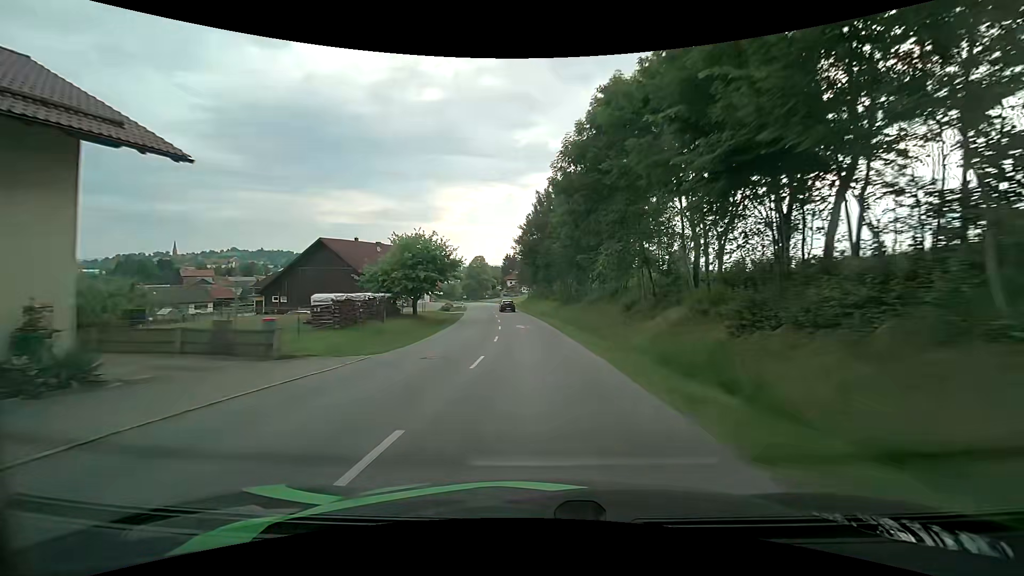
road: tertiary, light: Day
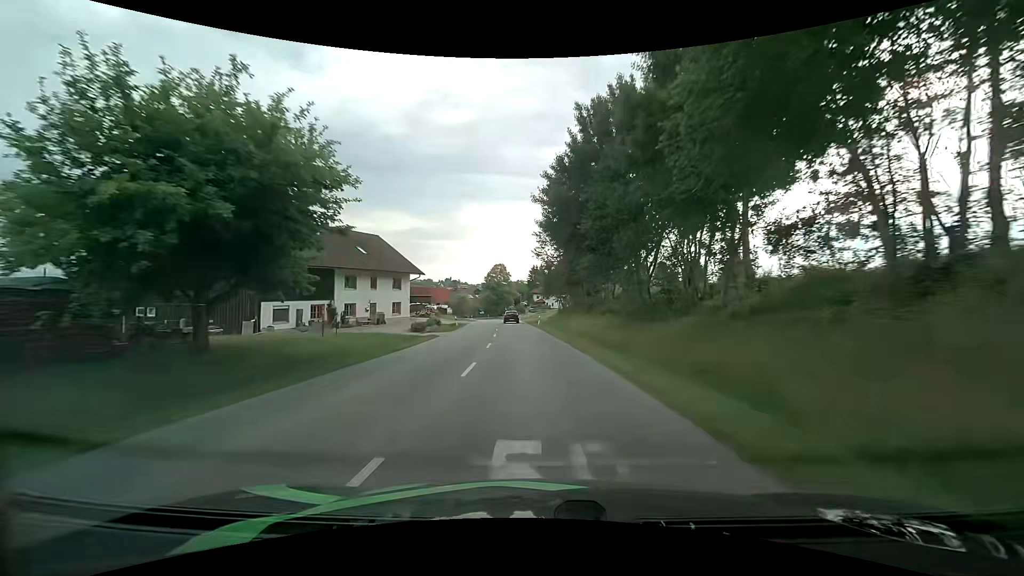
(-0.4, +28.3) m; -3°
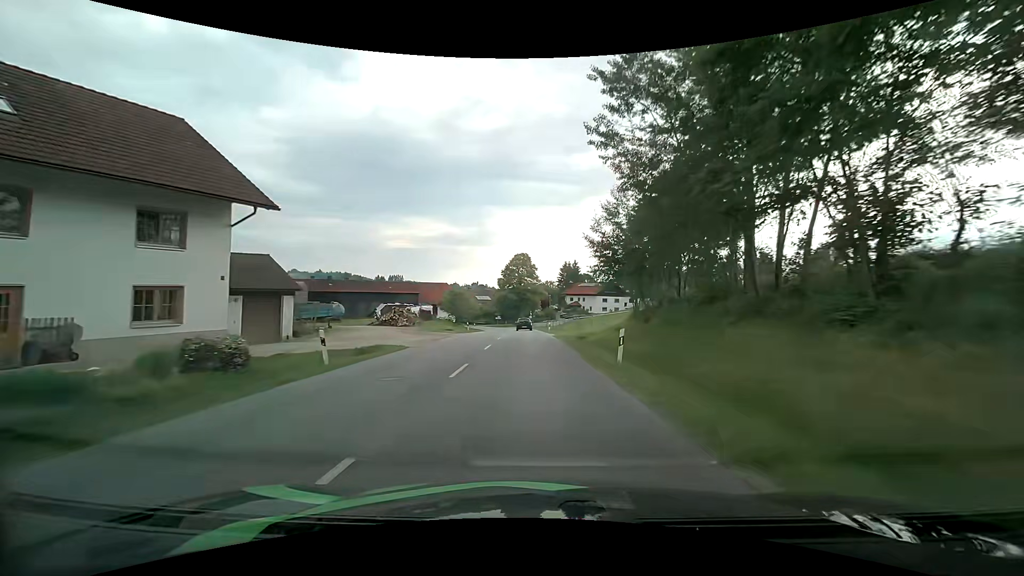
(-1.2, +36.4) m; -3°
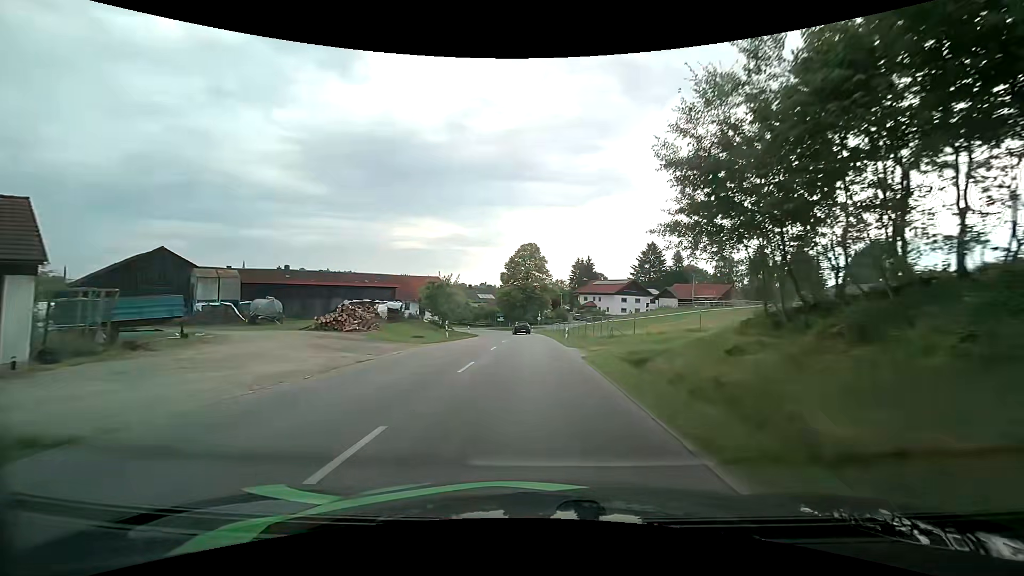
(-0.2, +16.7) m; 0°
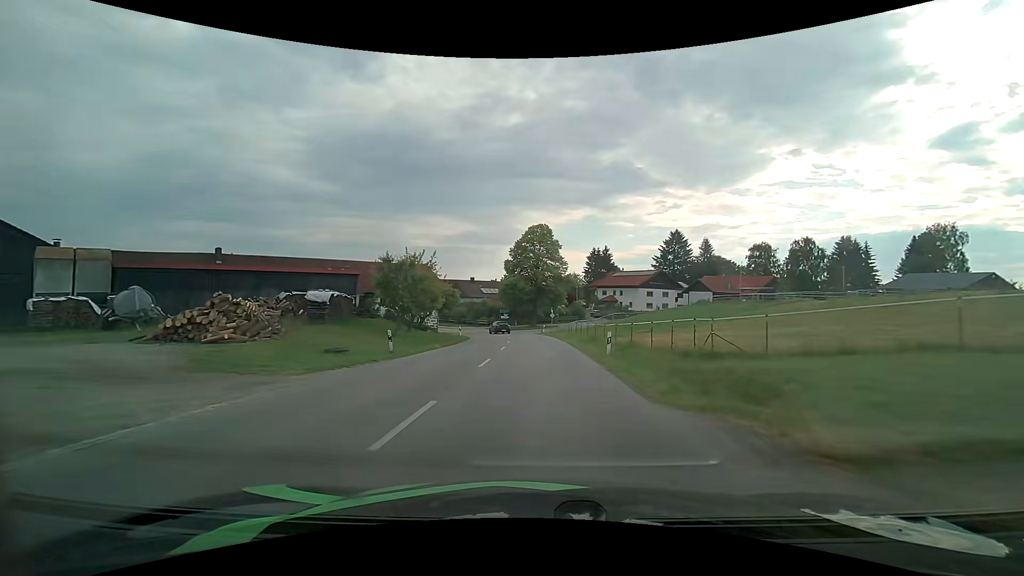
(-0.4, +16.3) m; -1°
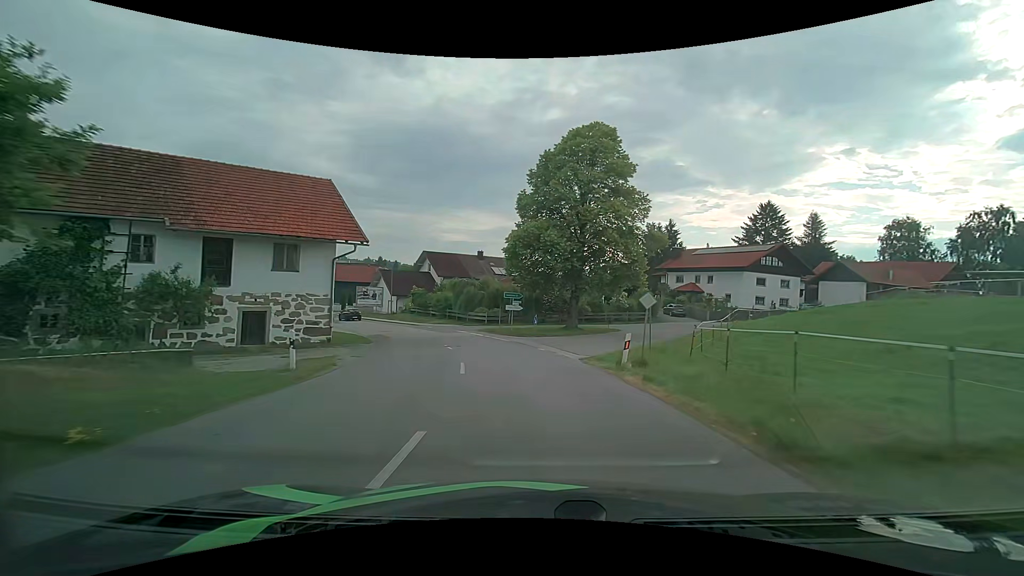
(-1.3, +38.5) m; -4°
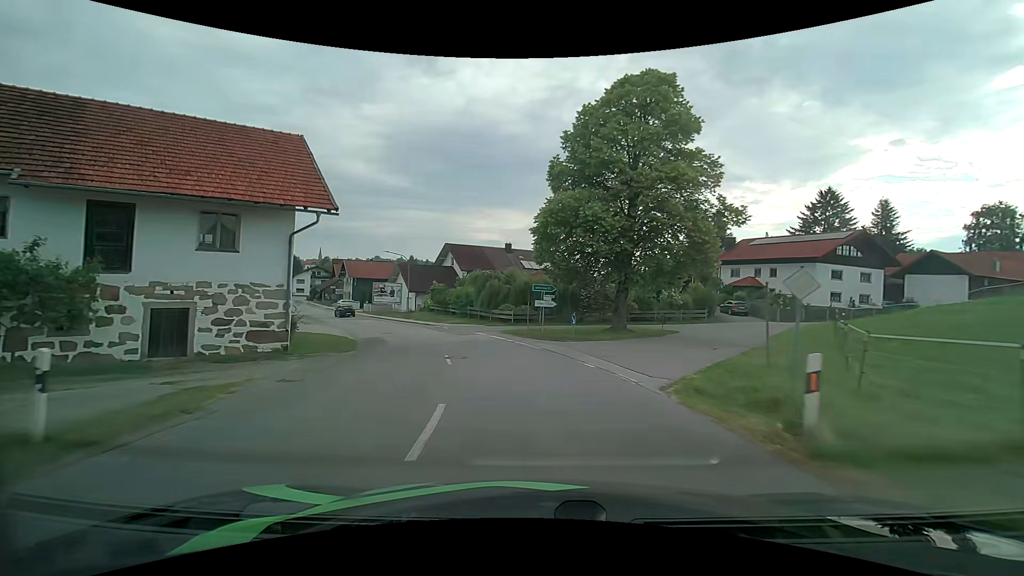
(-0.2, +7.5) m; -3°
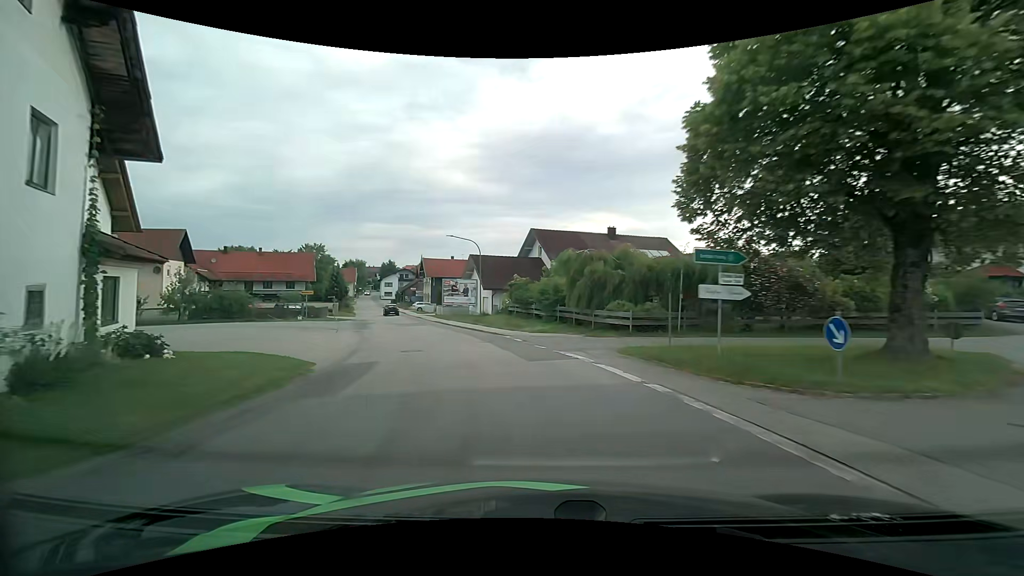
(-1.4, +15.2) m; -11°
(-1, +10) (-3, +20) (-5, +29) (-9, +39) (-12, +48) (-16, +58) (-19, +67) (-23, +76) (-27, +85) (-30, +95) m
